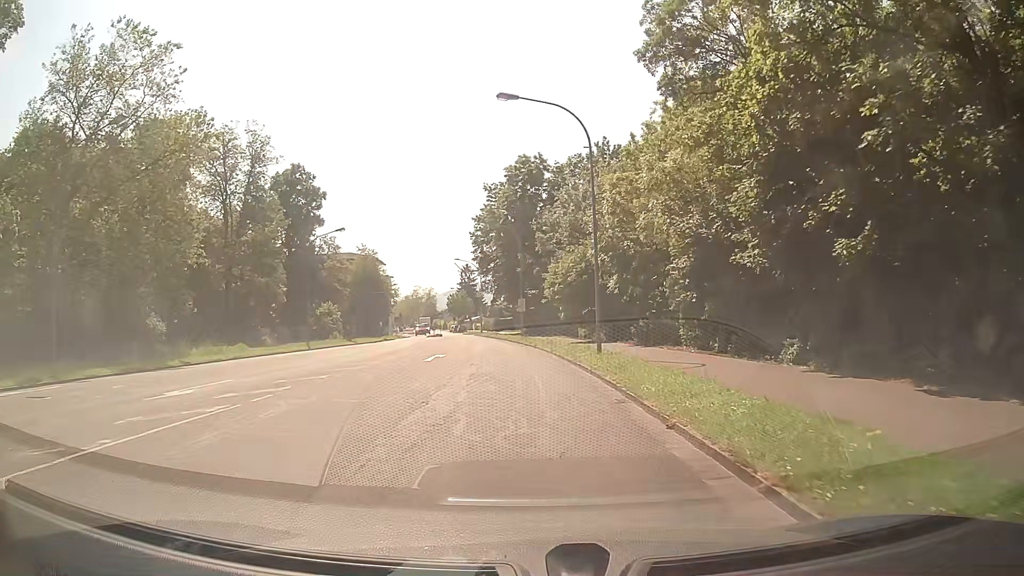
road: secondary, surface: asphalt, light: Day
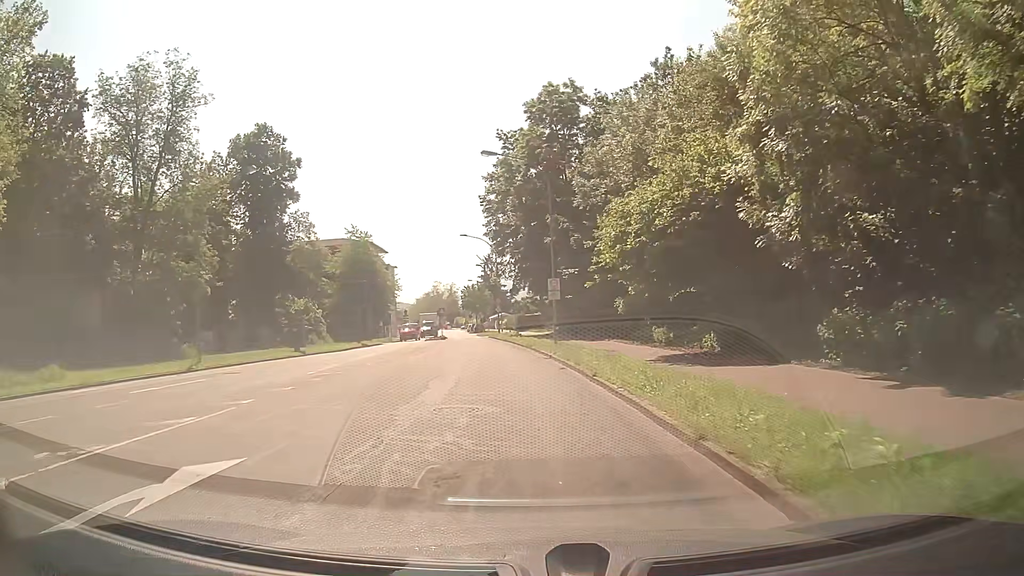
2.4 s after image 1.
(-0.4, +23.1) m; -2°
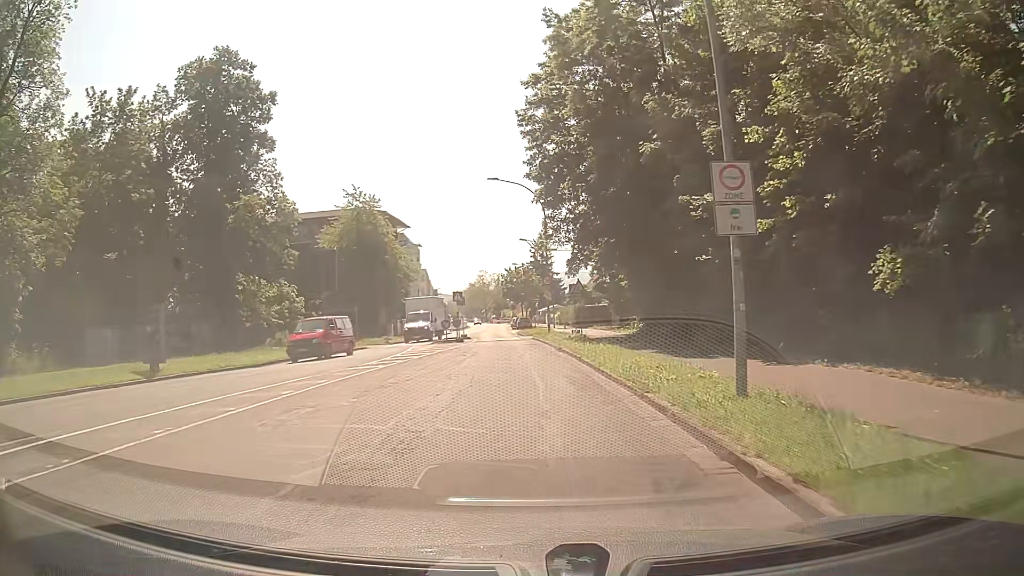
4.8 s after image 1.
(-0.9, +23.6) m; -4°
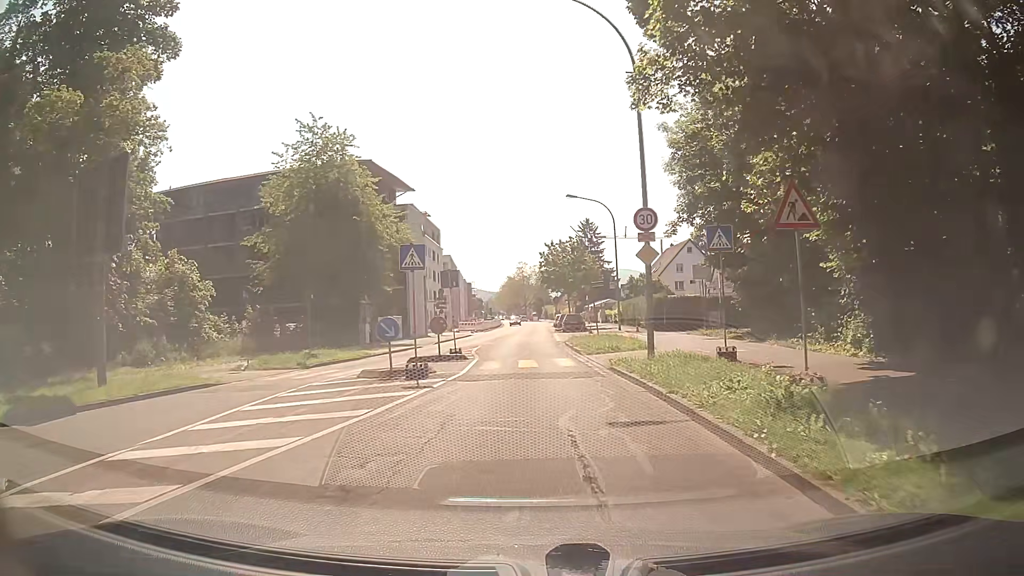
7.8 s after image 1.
(-0.8, +24.8) m; -4°
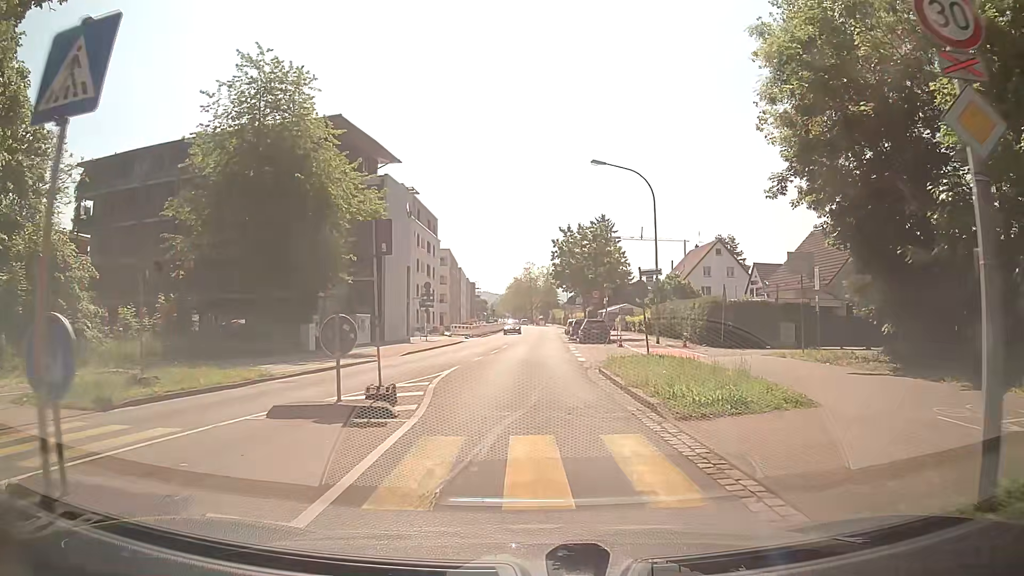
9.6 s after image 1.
(-0.1, +12.3) m; 0°
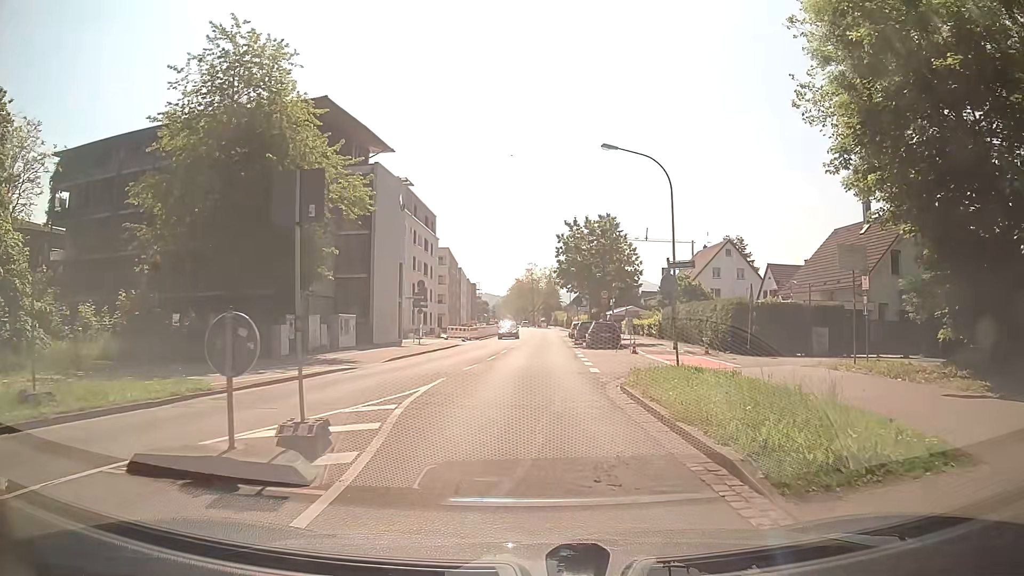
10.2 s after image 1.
(0.0, +3.9) m; -2°
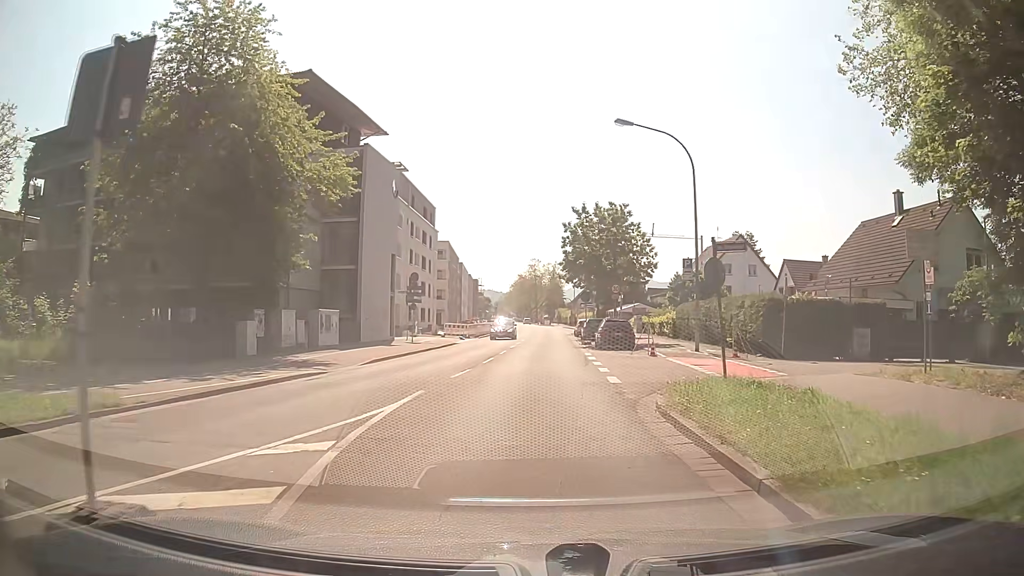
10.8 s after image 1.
(+0.1, +3.8) m; +1°
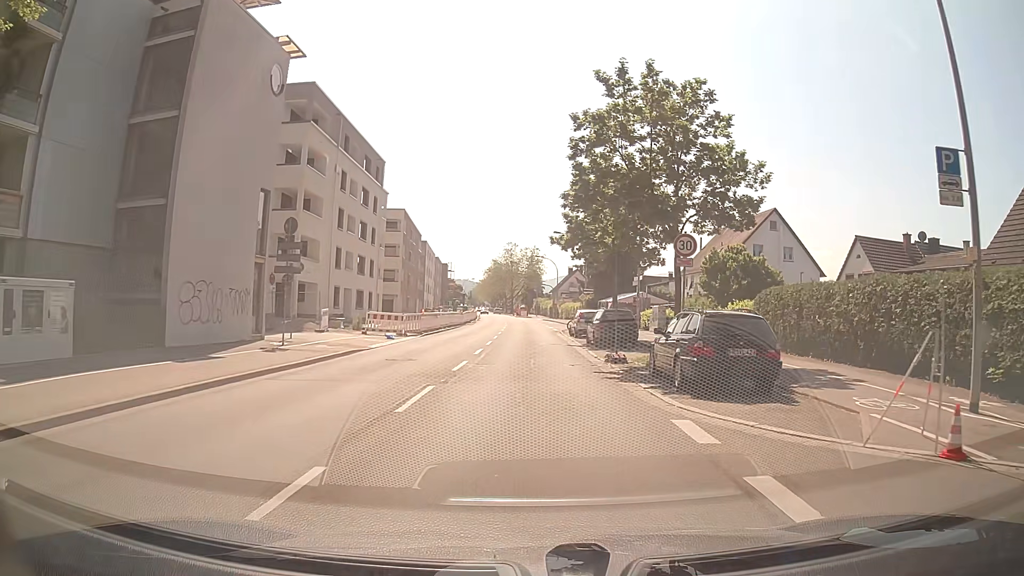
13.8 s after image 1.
(+0.3, +19.8) m; +3°
(0, +10) (0, +20) (0, +30) (0, +40) (0, +50) (0, +60) (-1, +70) (-1, +80) (-2, +90) (-3, +100) m
